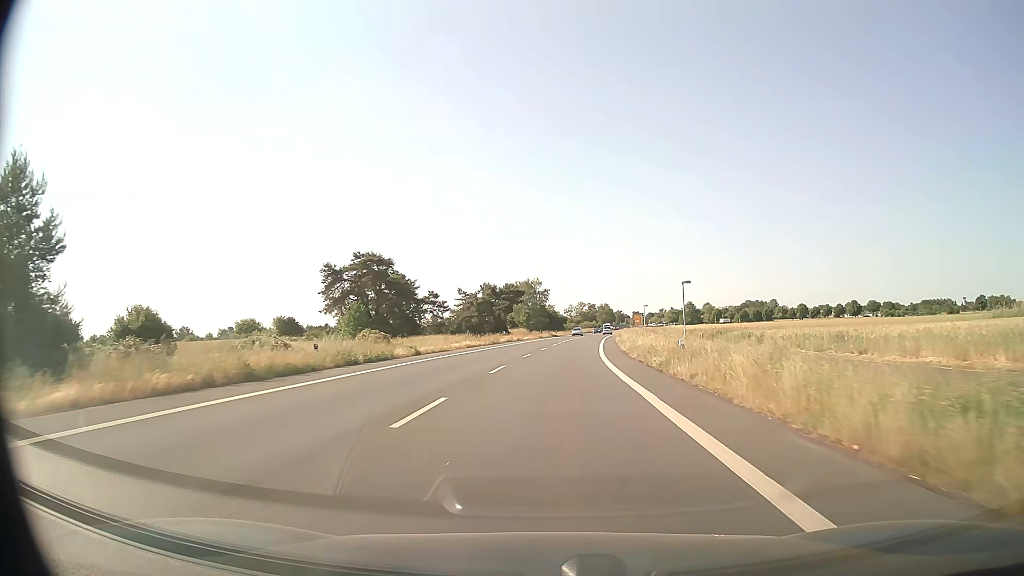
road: primary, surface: asphalt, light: Day
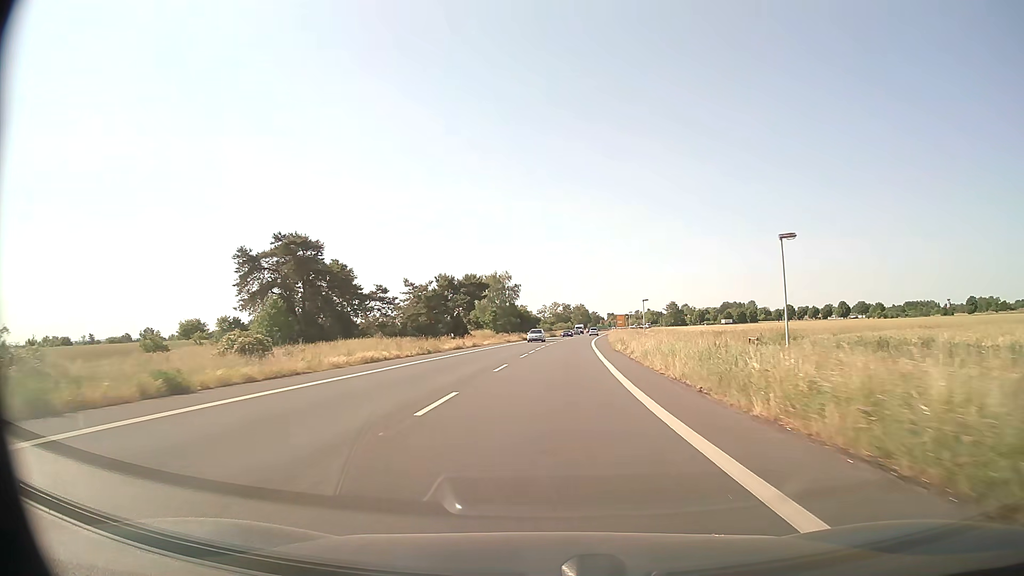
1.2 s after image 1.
(+0.5, +22.5) m; +2°
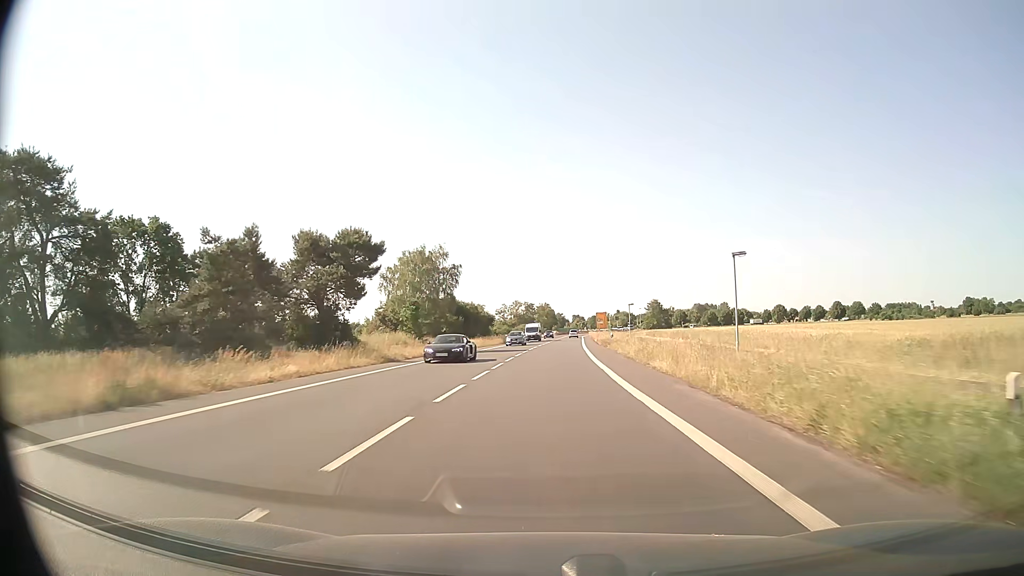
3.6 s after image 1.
(+1.5, +45.0) m; +3°
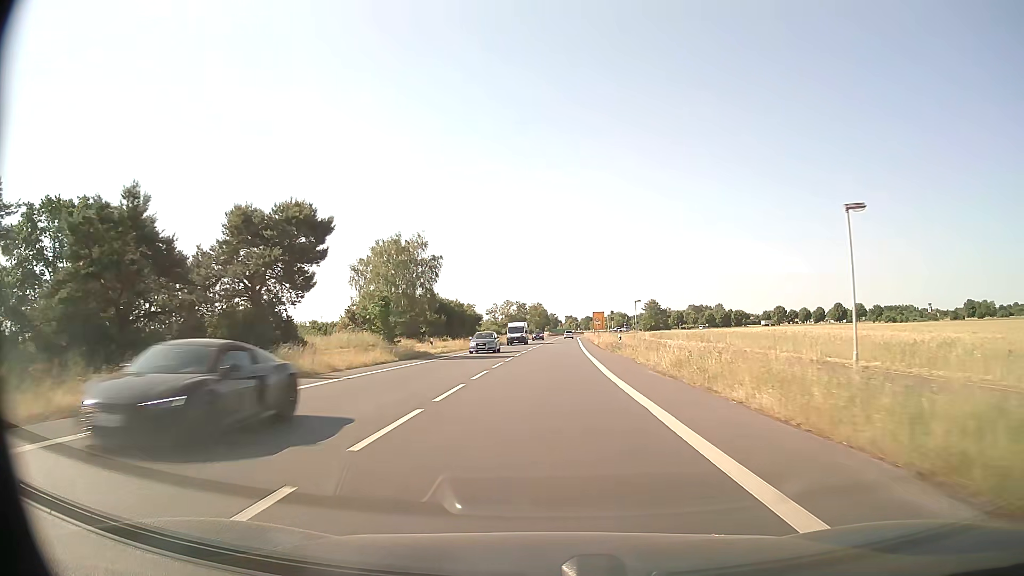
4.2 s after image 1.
(0.0, +11.3) m; 0°
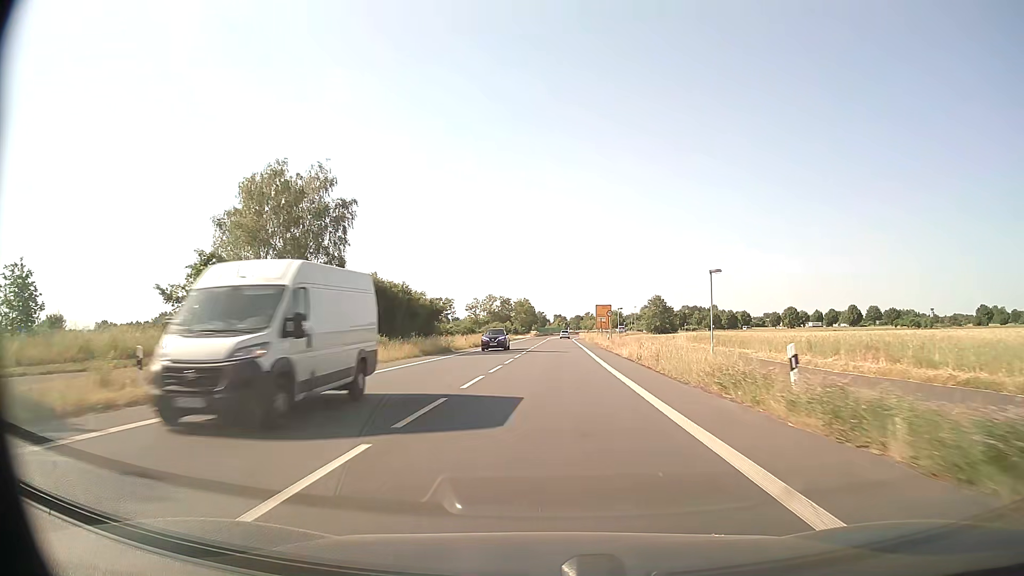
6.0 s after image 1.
(+0.4, +33.8) m; +1°
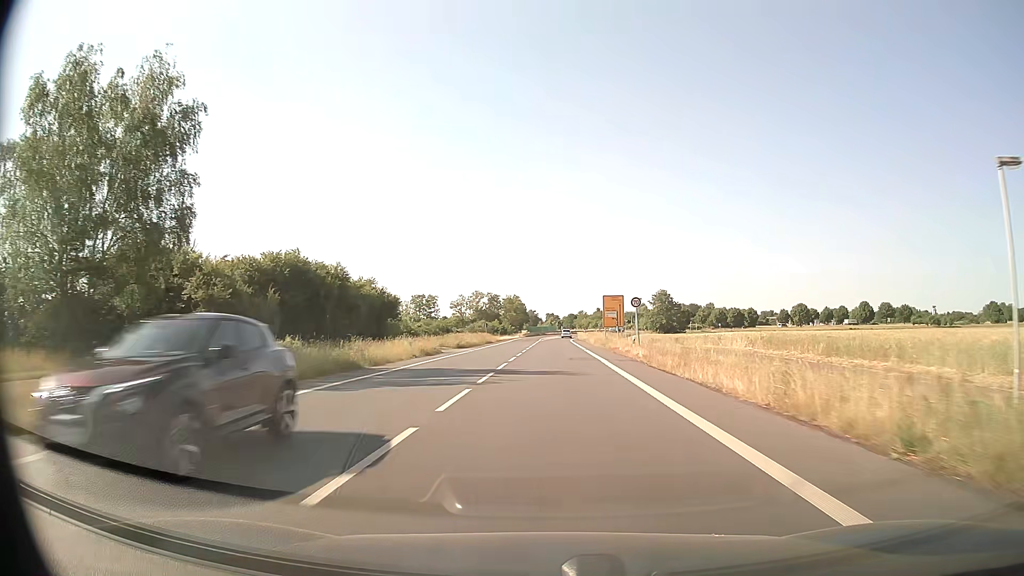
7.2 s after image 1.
(+0.1, +22.5) m; 0°
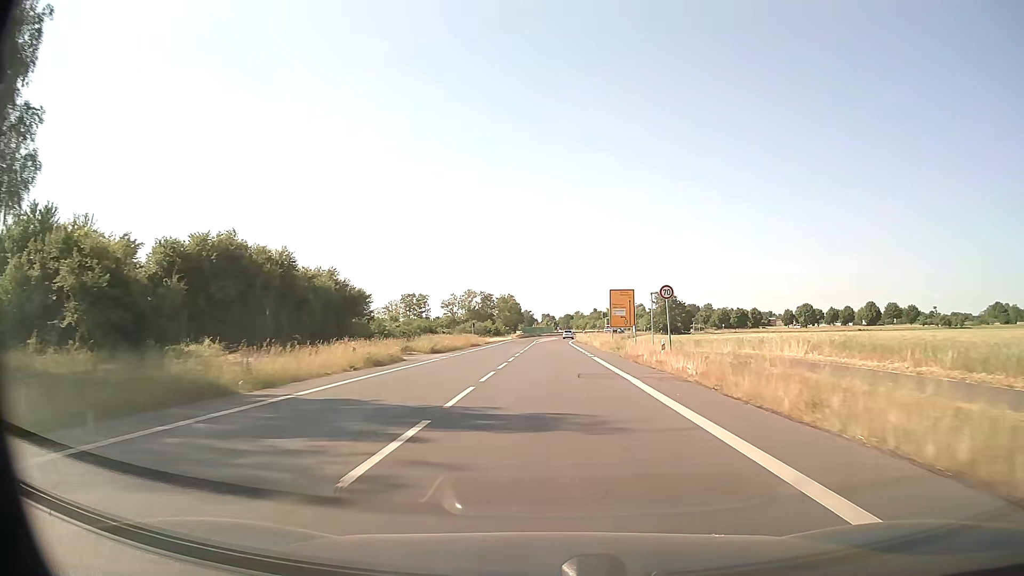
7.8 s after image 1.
(0.0, +11.2) m; 0°
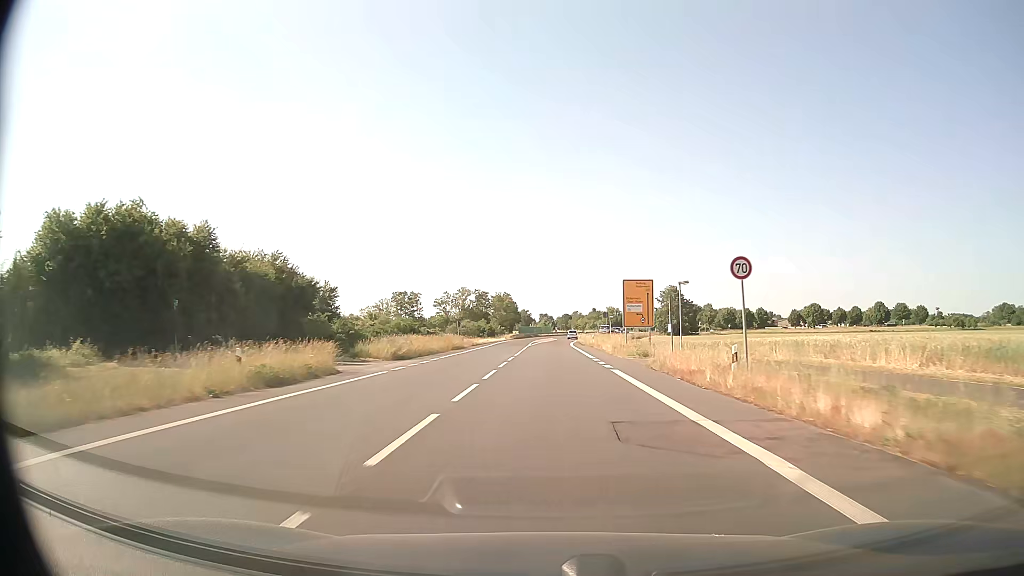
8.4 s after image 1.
(0.0, +11.2) m; 0°
(0, +10) (0, +20) (0, +30) (0, +40) (0, +50) (+1, +60) (+1, +70) (+1, +80) (+2, +90) (+3, +100) m
